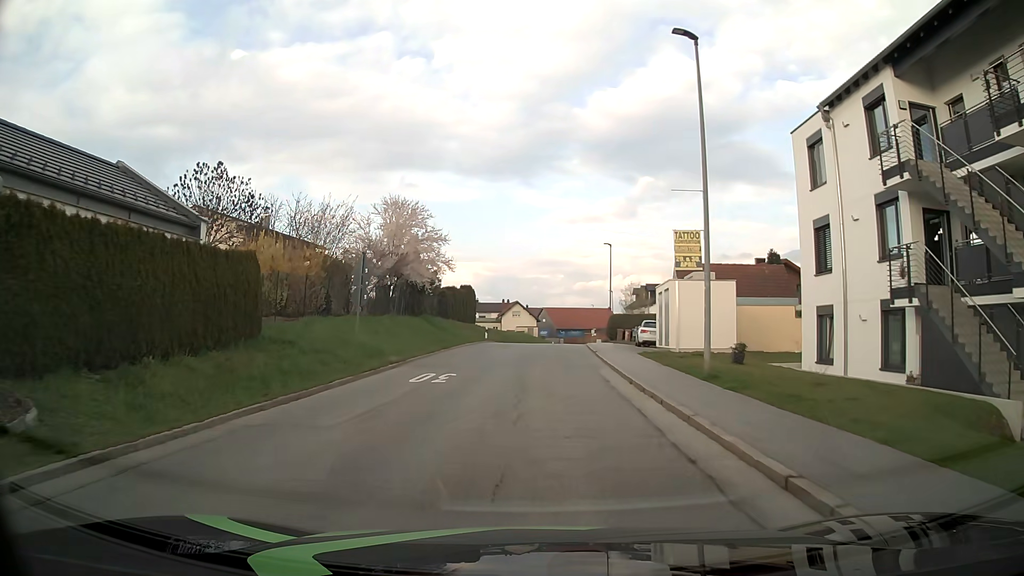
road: tertiary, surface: asphalt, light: Day
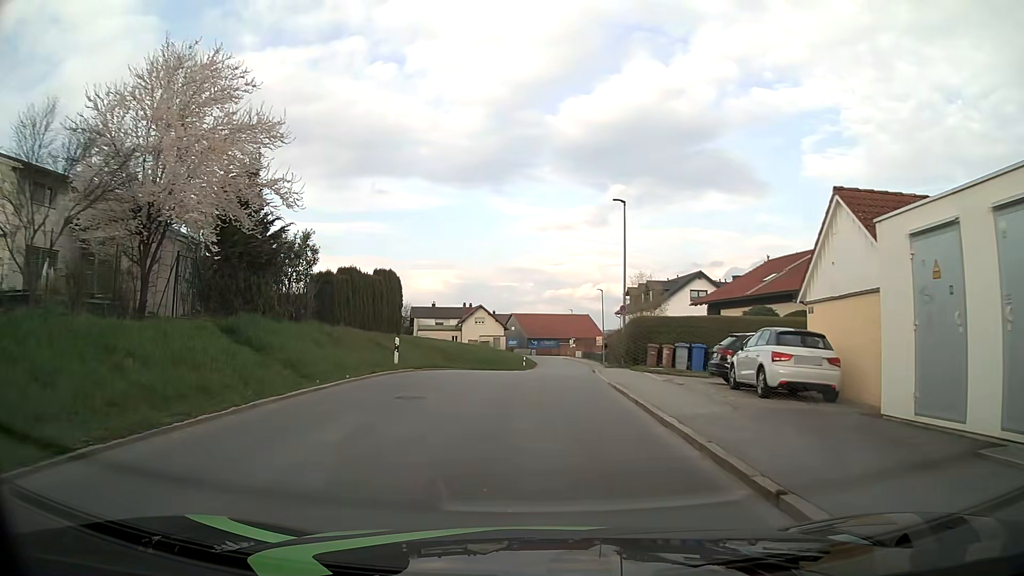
(+0.3, +22.3) m; +3°
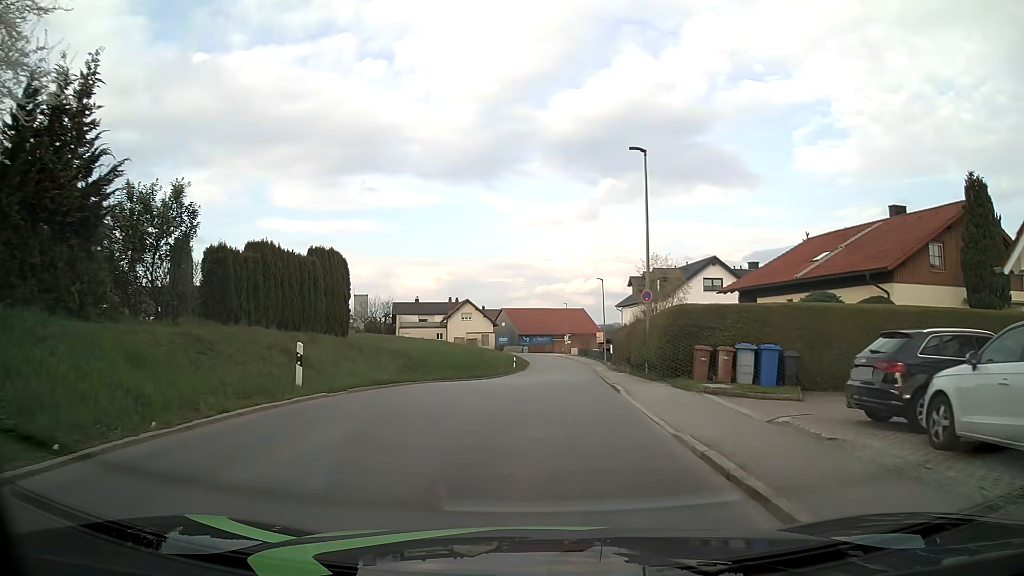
(+0.1, +8.9) m; +1°
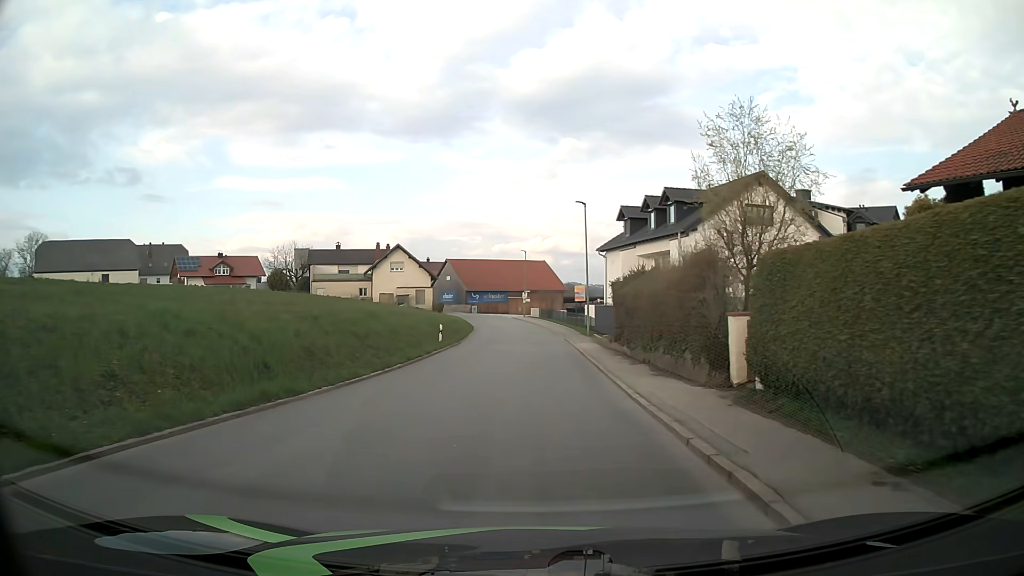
(+0.7, +22.8) m; +3°
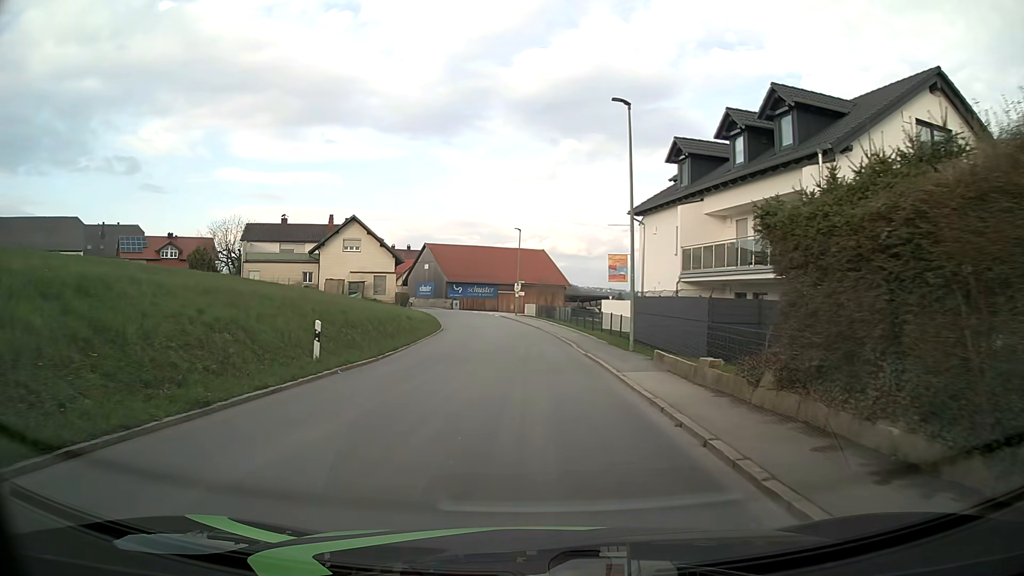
(+0.1, +19.2) m; +1°
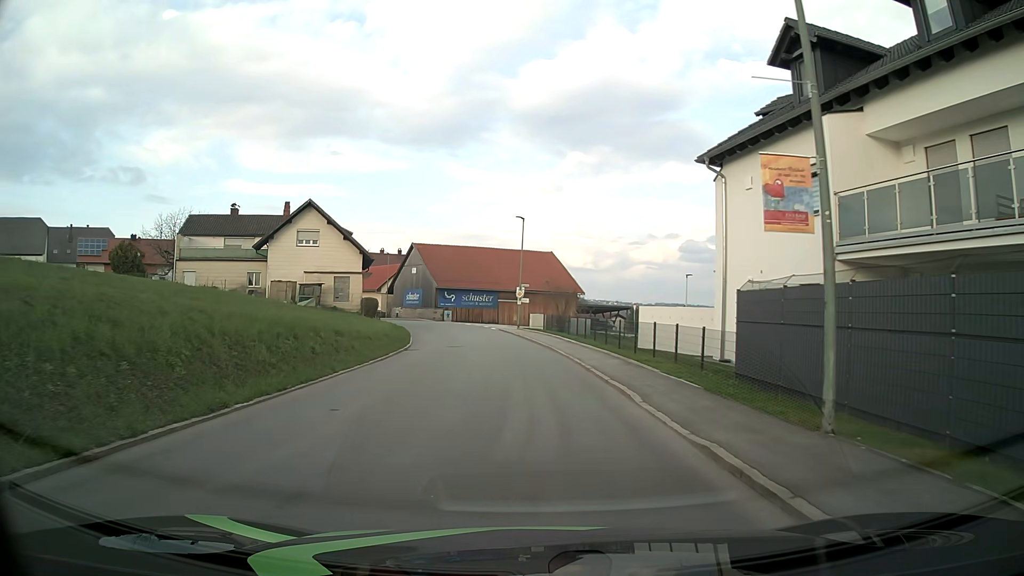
(-0.2, +13.9) m; -1°
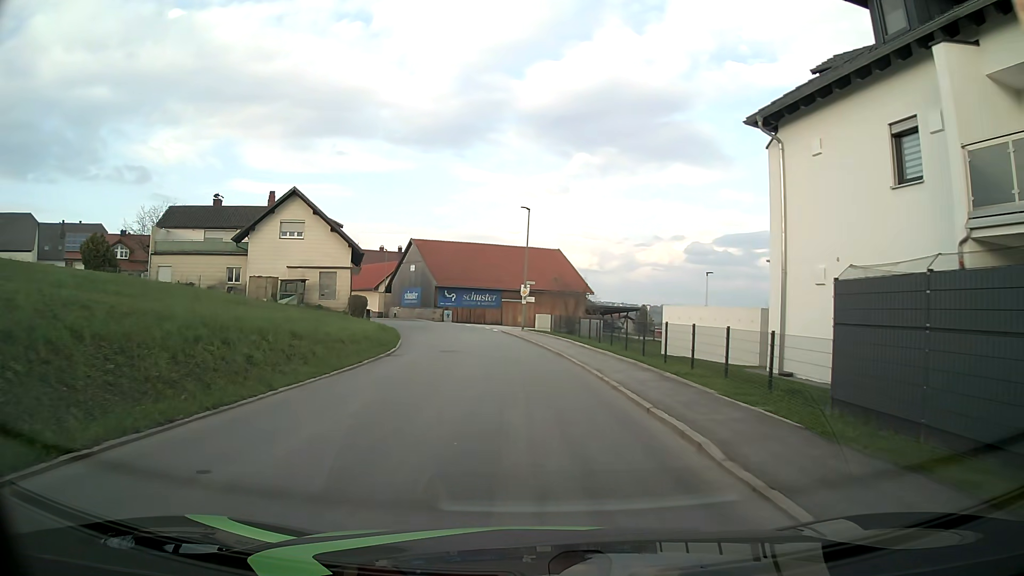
(0.0, +4.5) m; 0°
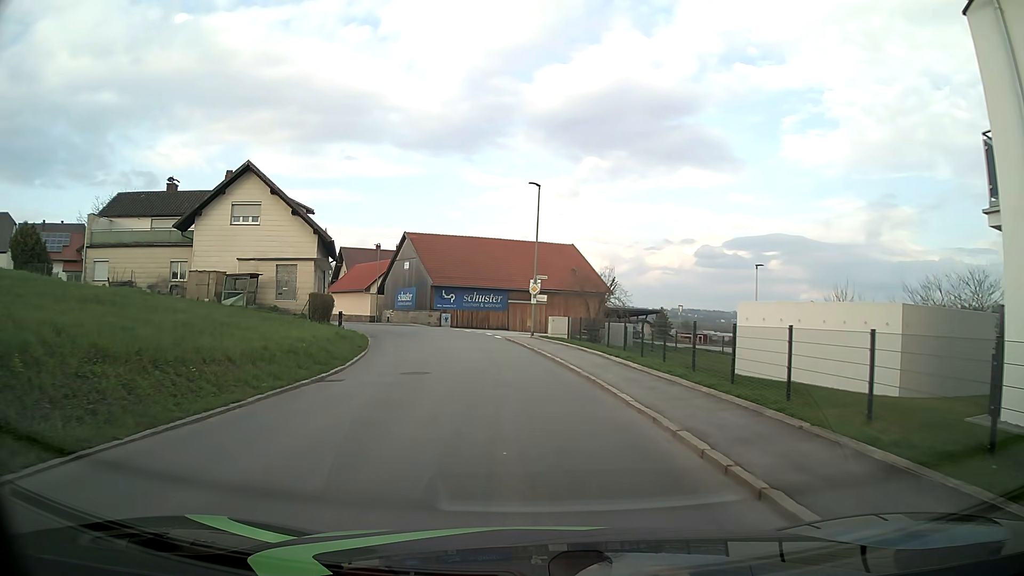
(-0.1, +8.9) m; -1°
(0, +10) (-1, +20) (-2, +30) (-4, +40) (-8, +49) (-13, +58) (-18, +66) (-24, +75) (-29, +83) (-34, +92) m
